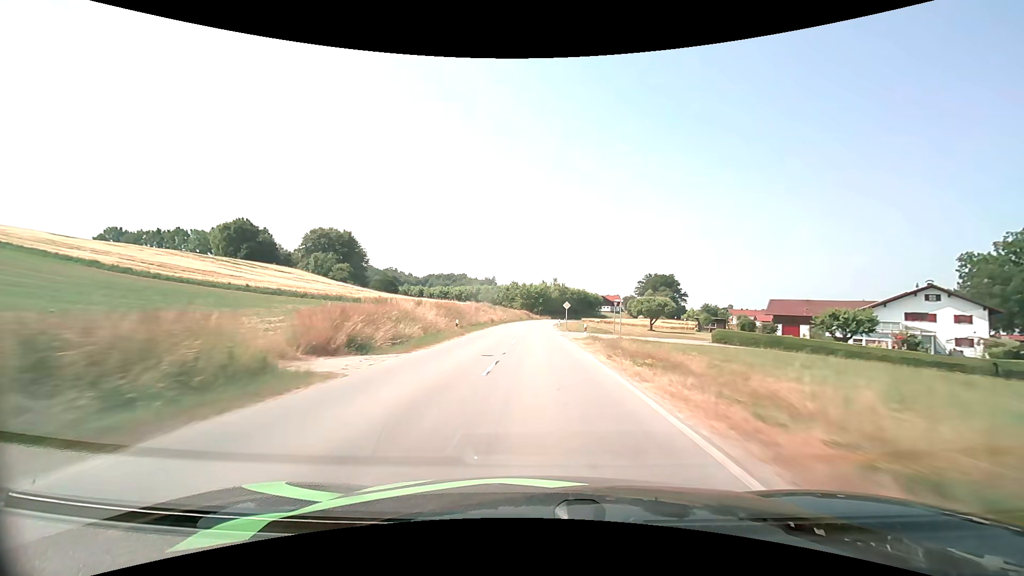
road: secondary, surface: asphalt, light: Day
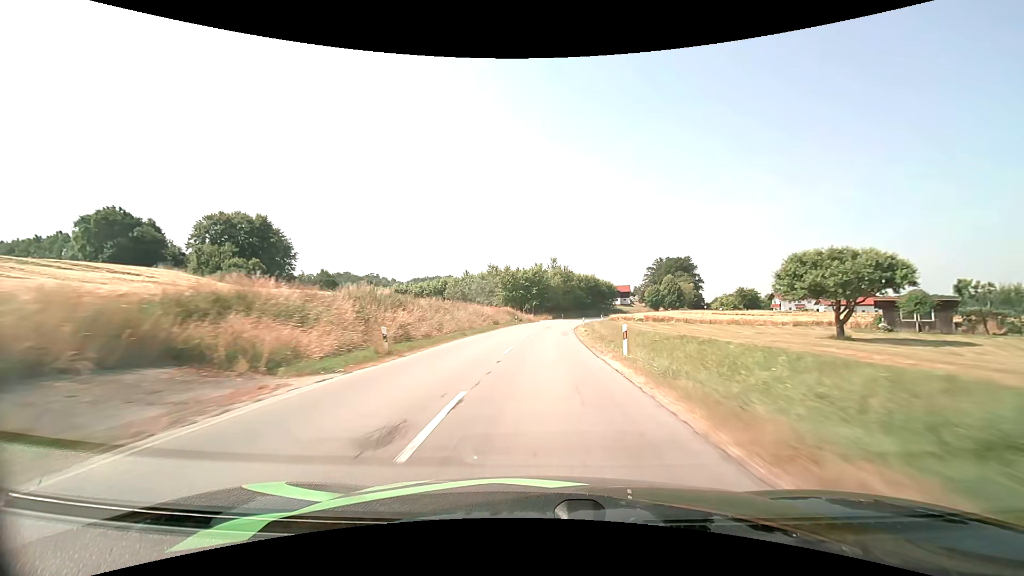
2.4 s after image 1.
(0.0, +54.5) m; 0°
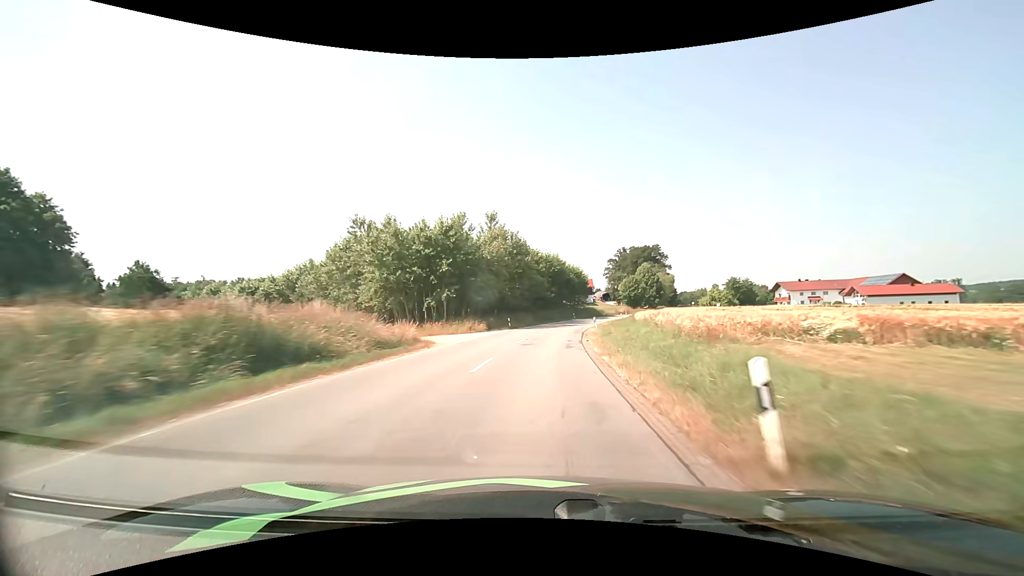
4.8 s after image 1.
(+2.5, +52.4) m; +6°
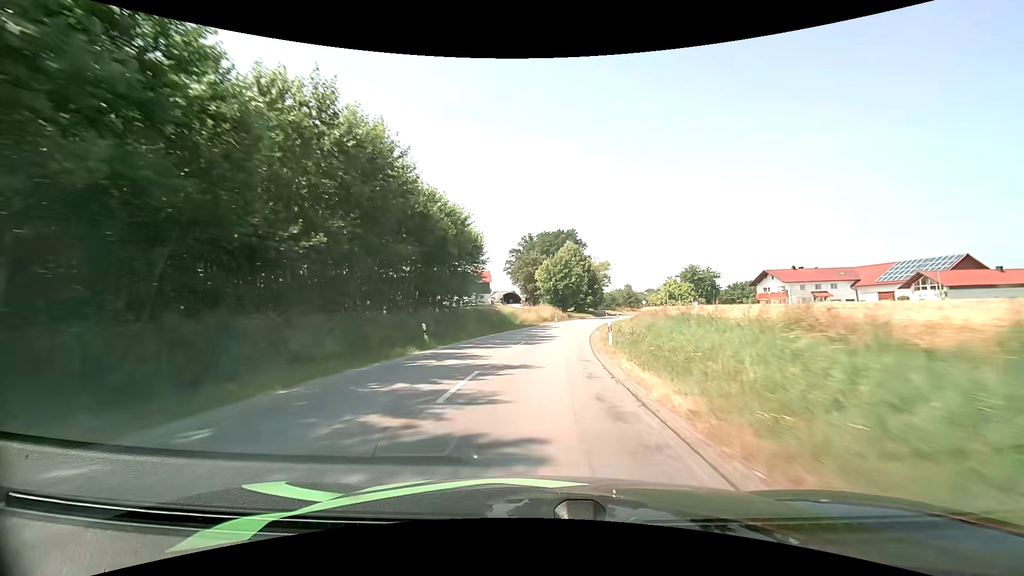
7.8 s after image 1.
(+6.2, +63.5) m; +12°
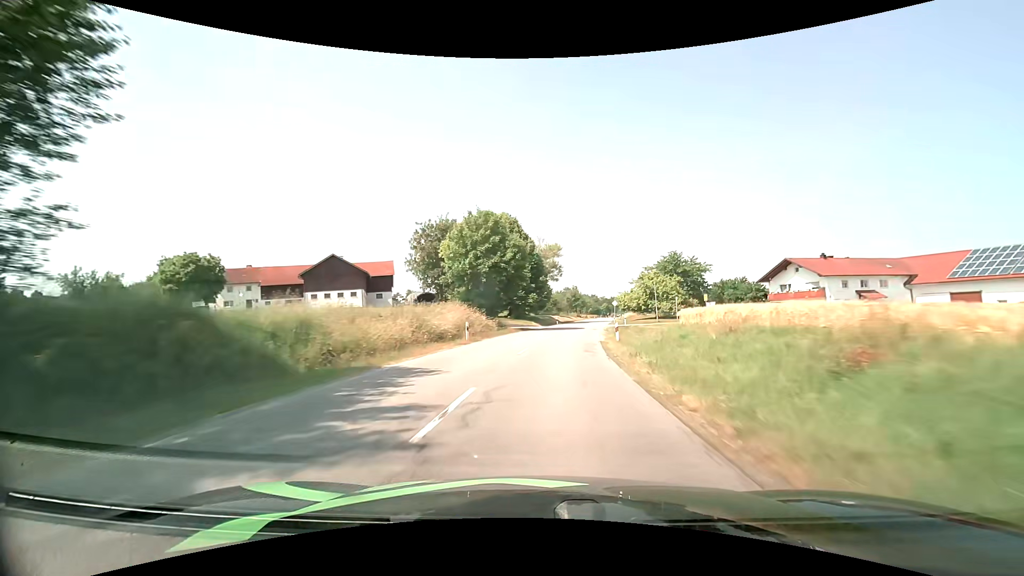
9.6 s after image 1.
(+2.4, +37.9) m; +7°
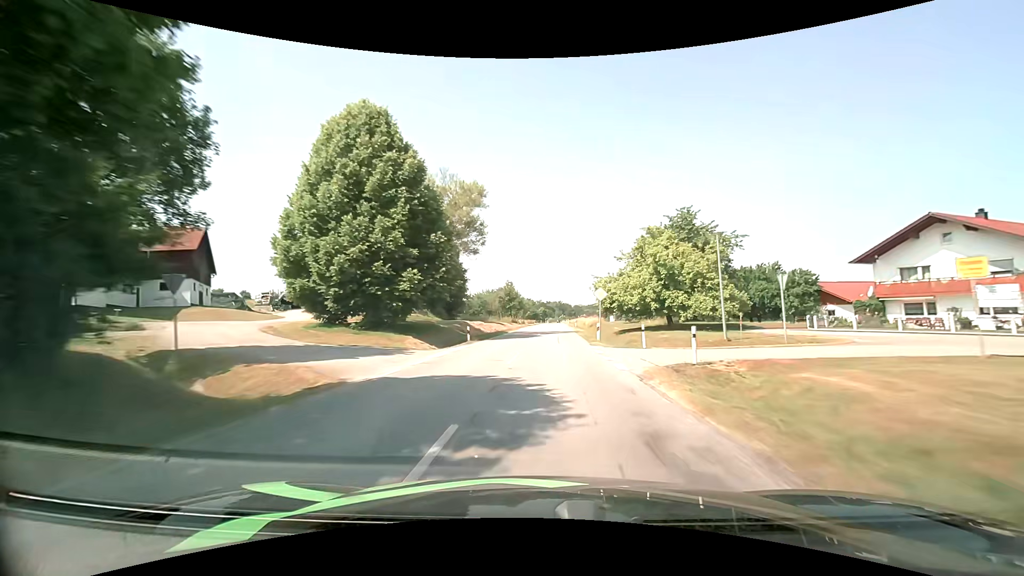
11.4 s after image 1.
(+2.9, +38.8) m; +8°
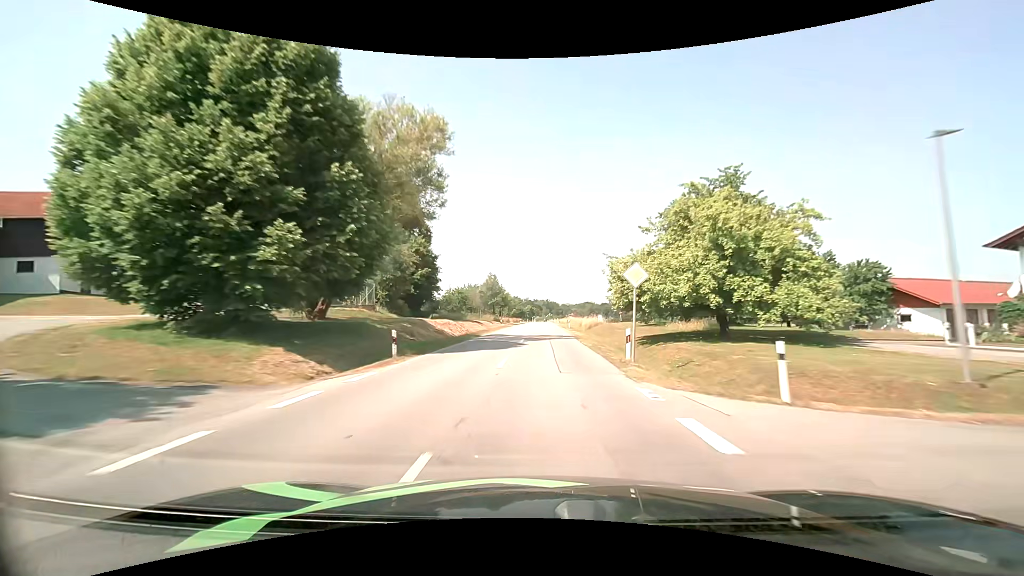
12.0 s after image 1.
(+0.1, +13.3) m; +1°
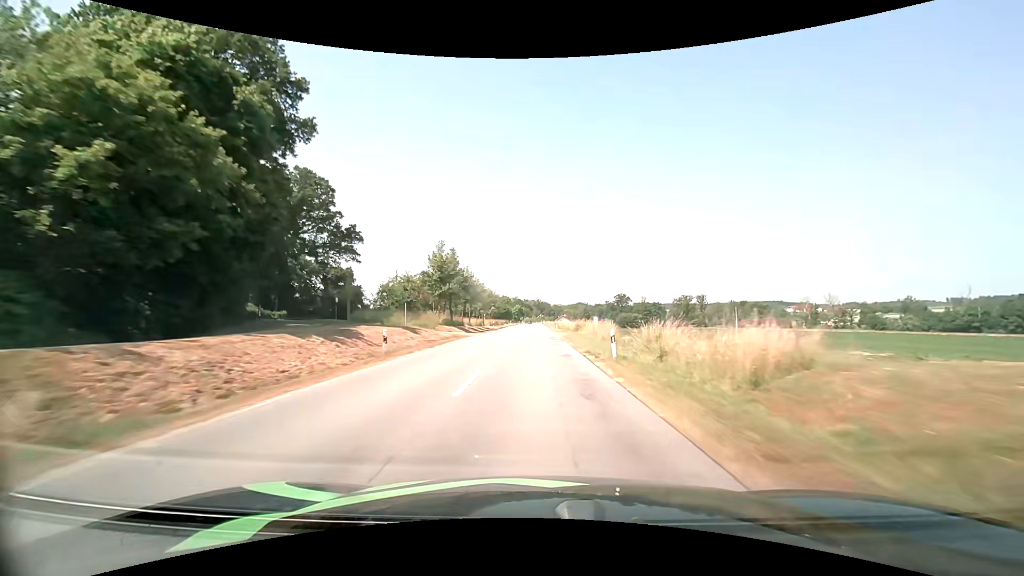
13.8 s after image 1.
(+0.9, +40.6) m; +1°
(0, +10) (0, +20) (0, +30) (0, +40) (0, +50) (0, +60) (0, +70) (0, +80) (0, +90) (0, +100) m
